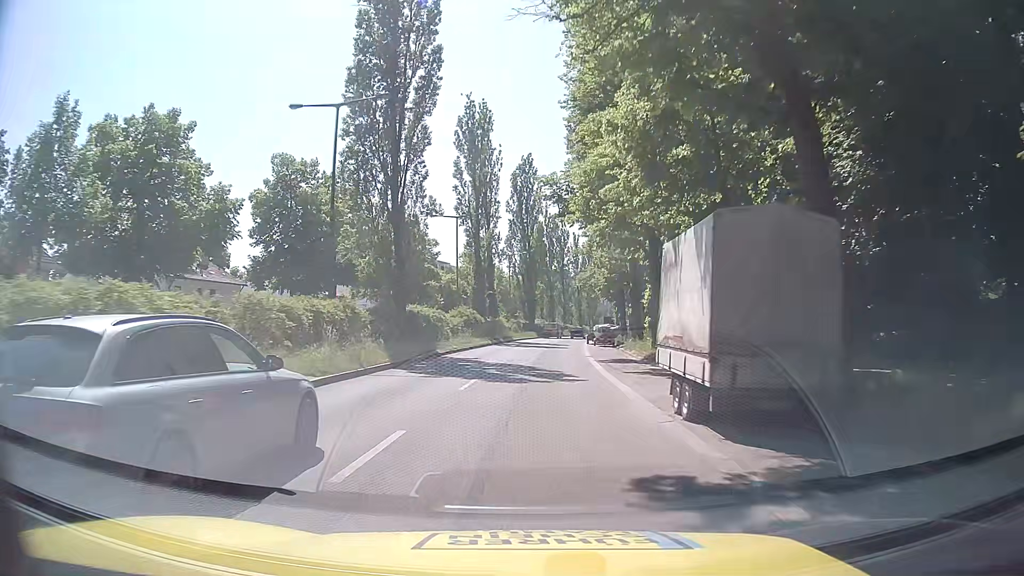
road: secondary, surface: asphalt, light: Day
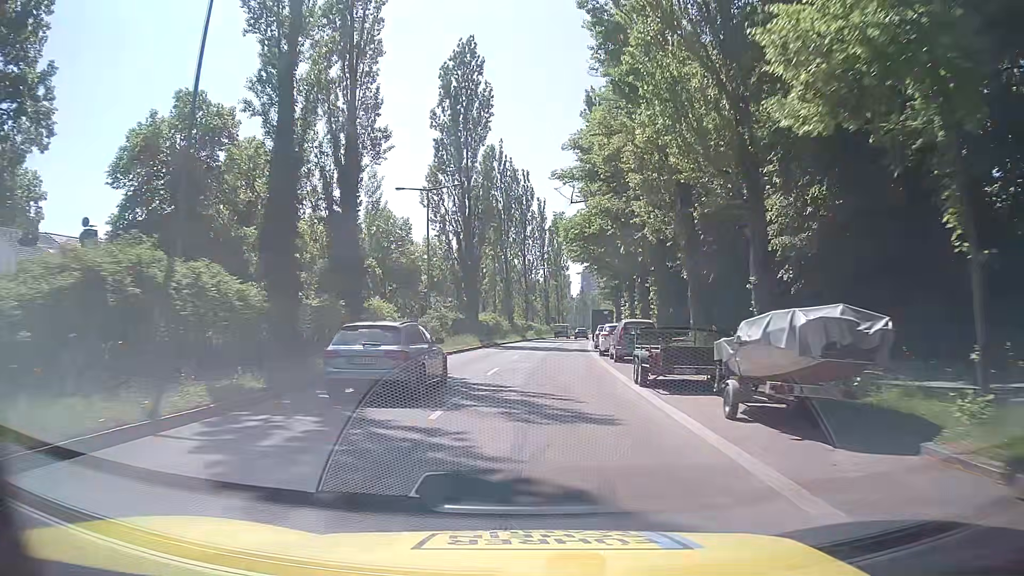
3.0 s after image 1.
(+1.8, +41.2) m; +5°
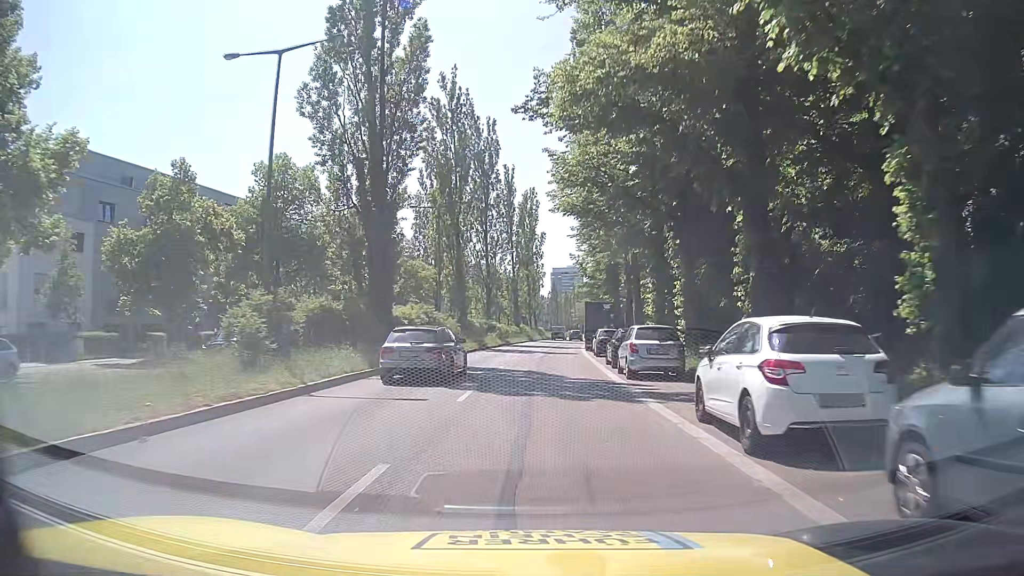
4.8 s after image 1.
(+0.3, +24.2) m; +1°
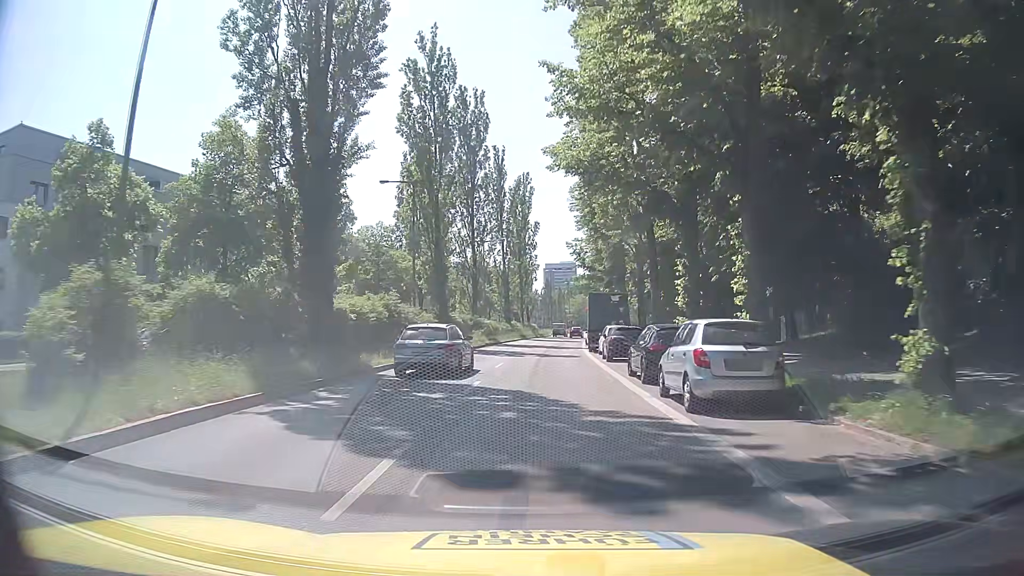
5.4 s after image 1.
(+0.2, +8.0) m; +1°
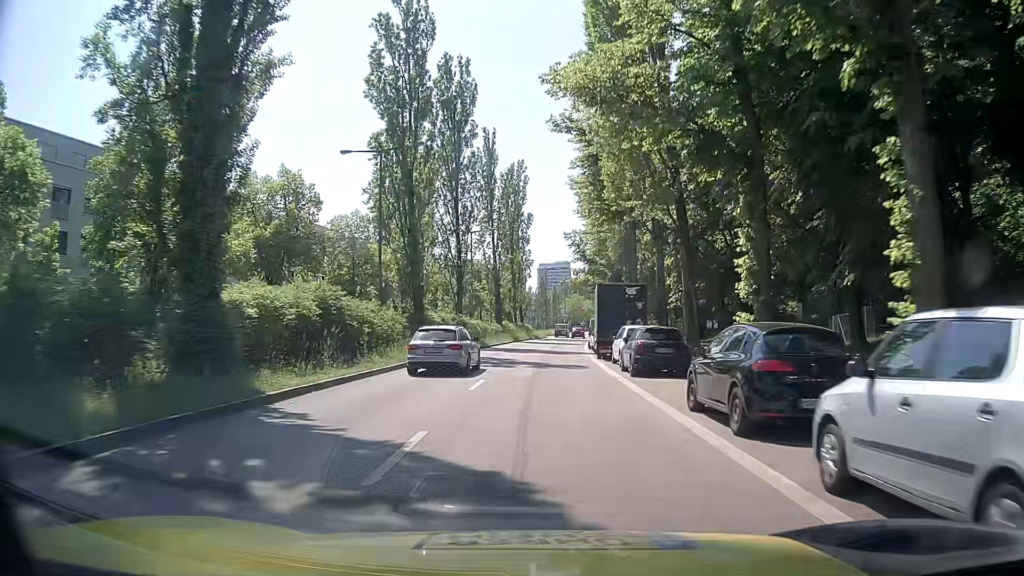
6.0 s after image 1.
(+0.1, +8.0) m; 0°
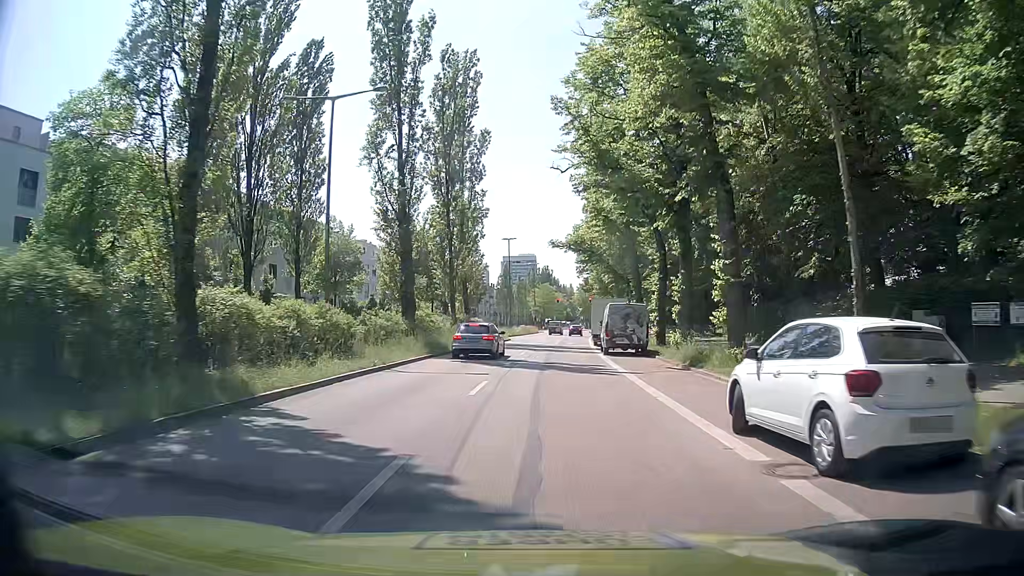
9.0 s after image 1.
(+1.1, +37.6) m; +3°
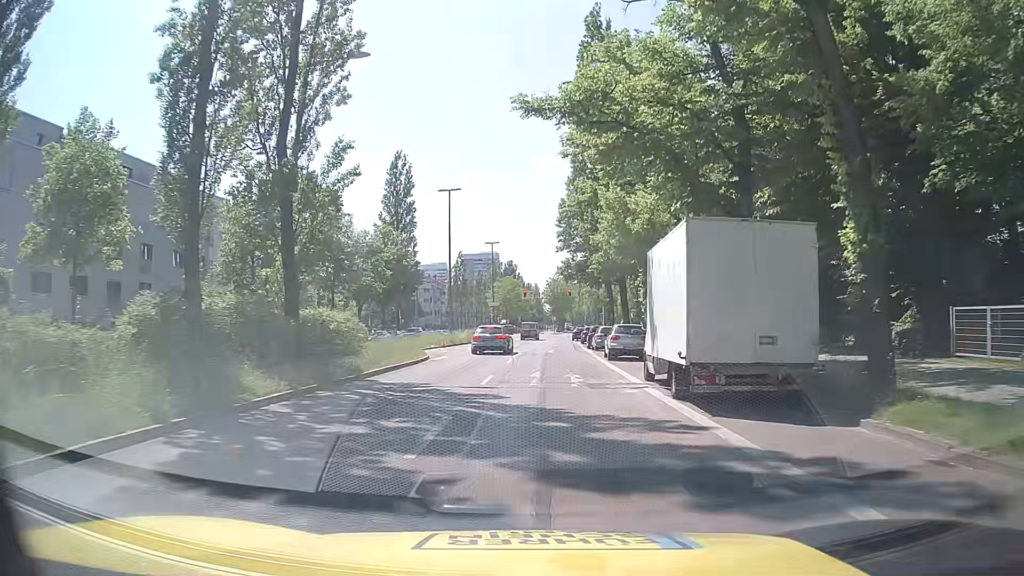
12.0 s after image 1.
(+1.1, +33.0) m; +3°
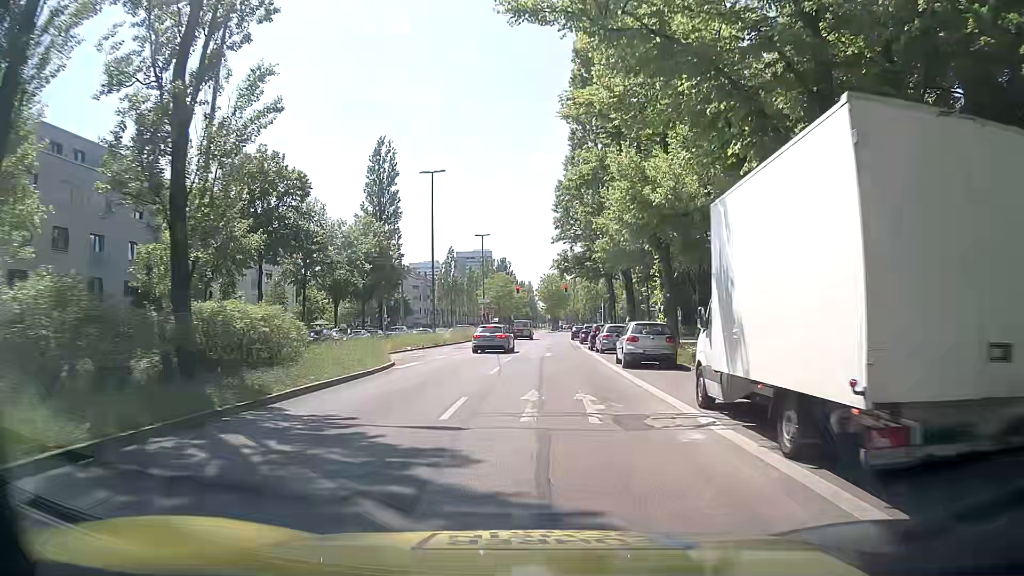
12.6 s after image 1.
(+0.1, +6.2) m; 0°
